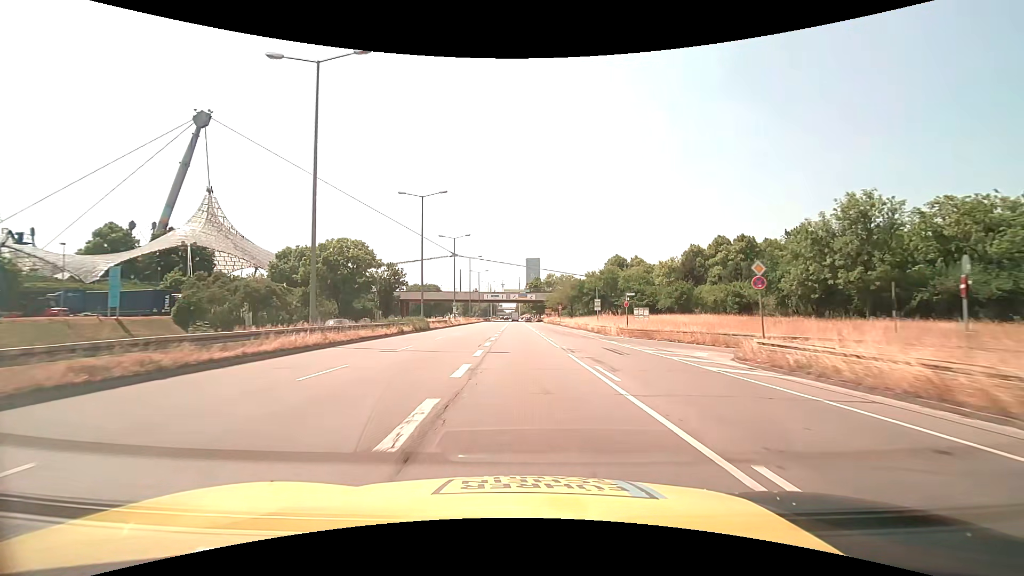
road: trunk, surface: asphalt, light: Day
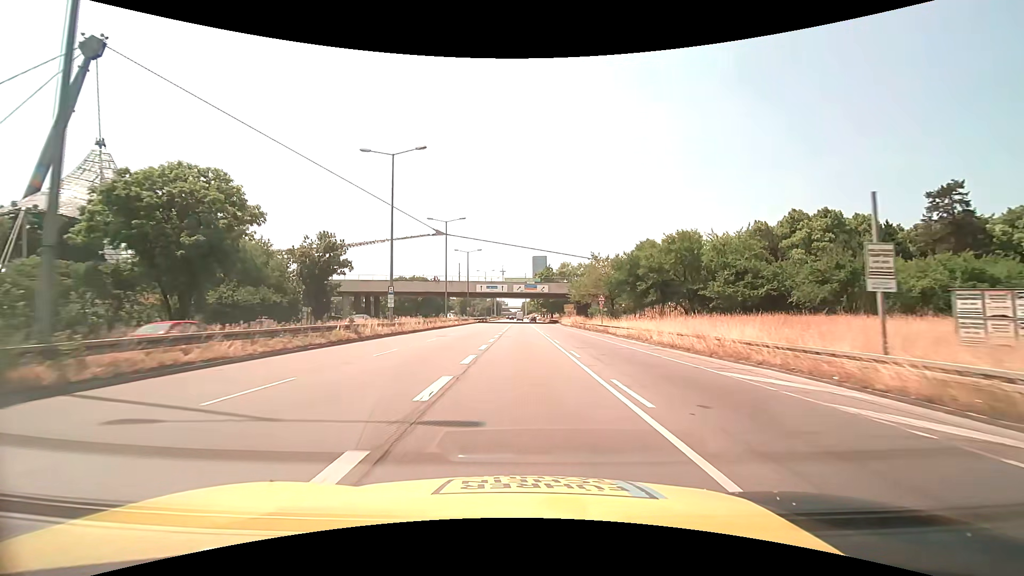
(-0.3, +39.1) m; -1°
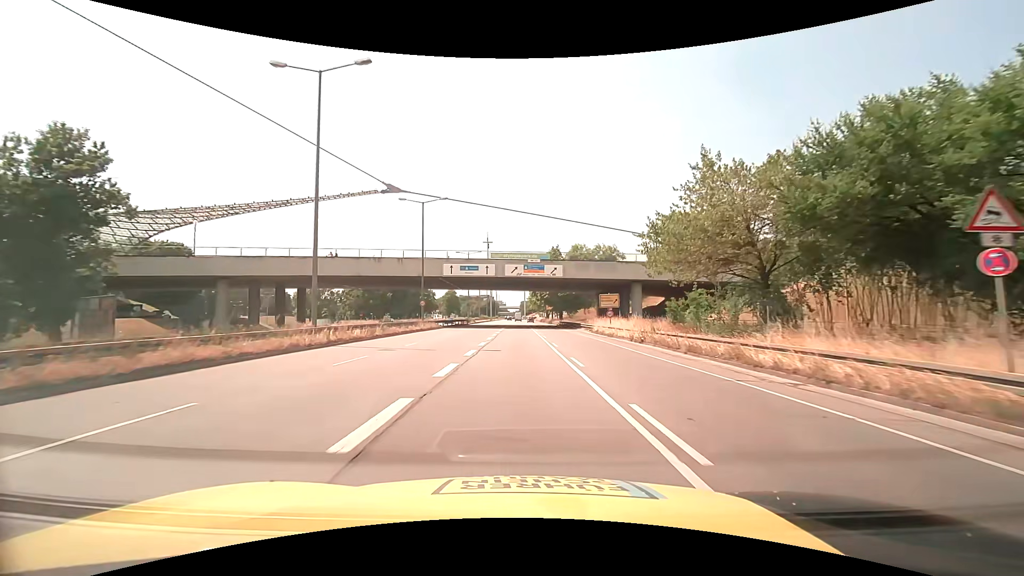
(-0.1, +39.0) m; 0°
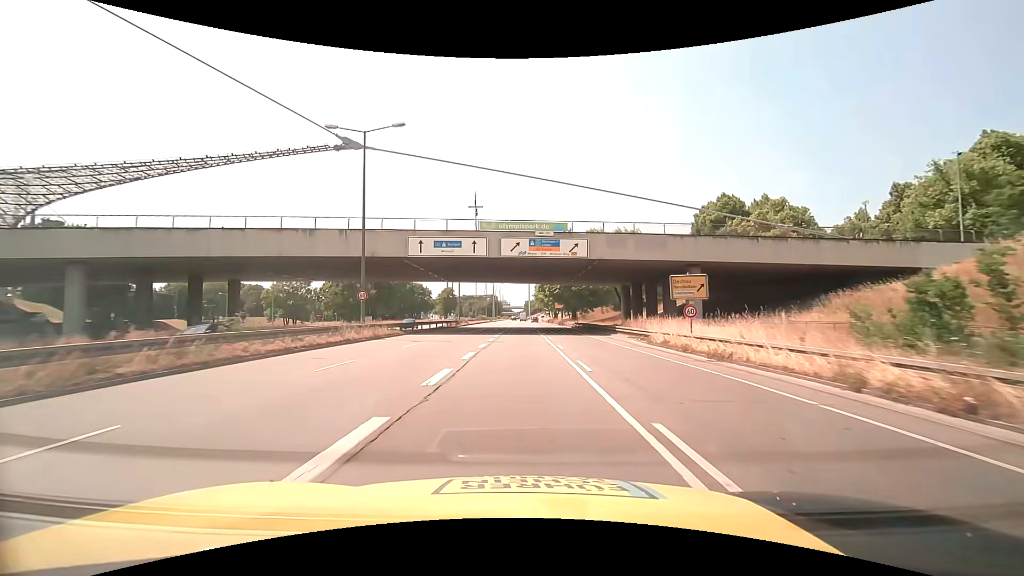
(-0.1, +19.5) m; 0°
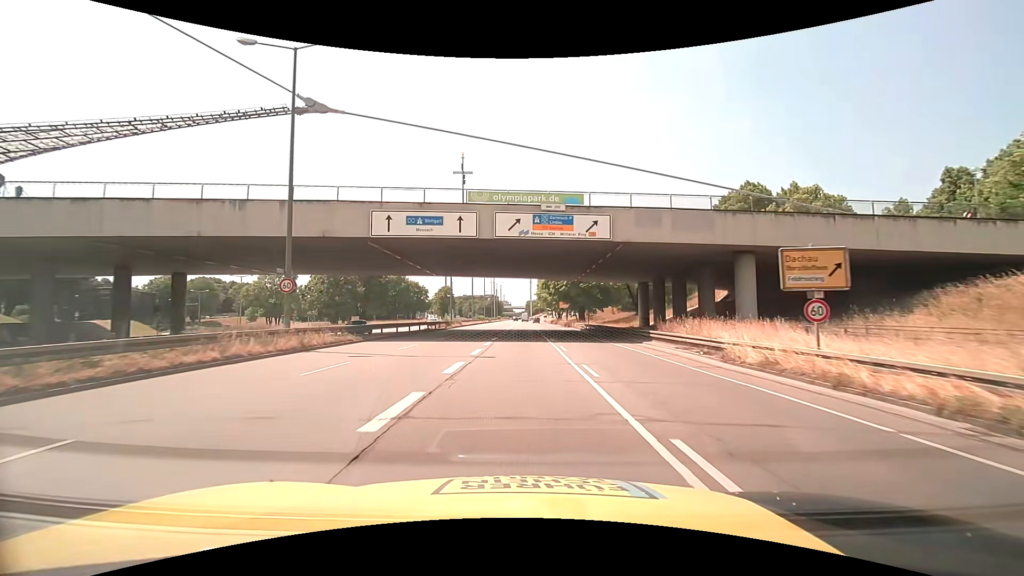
(0.0, +9.7) m; 0°
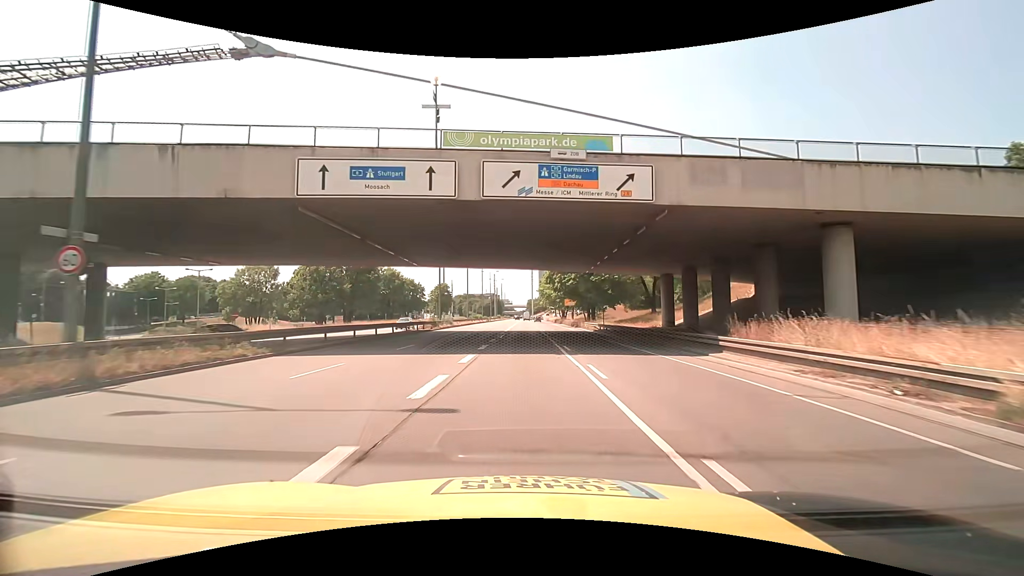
(0.0, +9.7) m; 0°
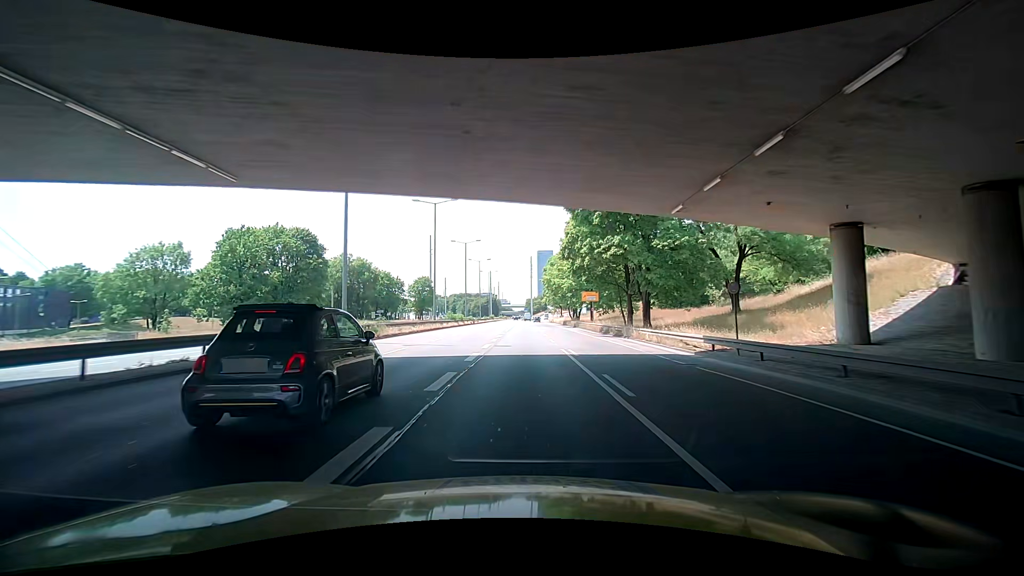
(0.0, +29.2) m; +1°
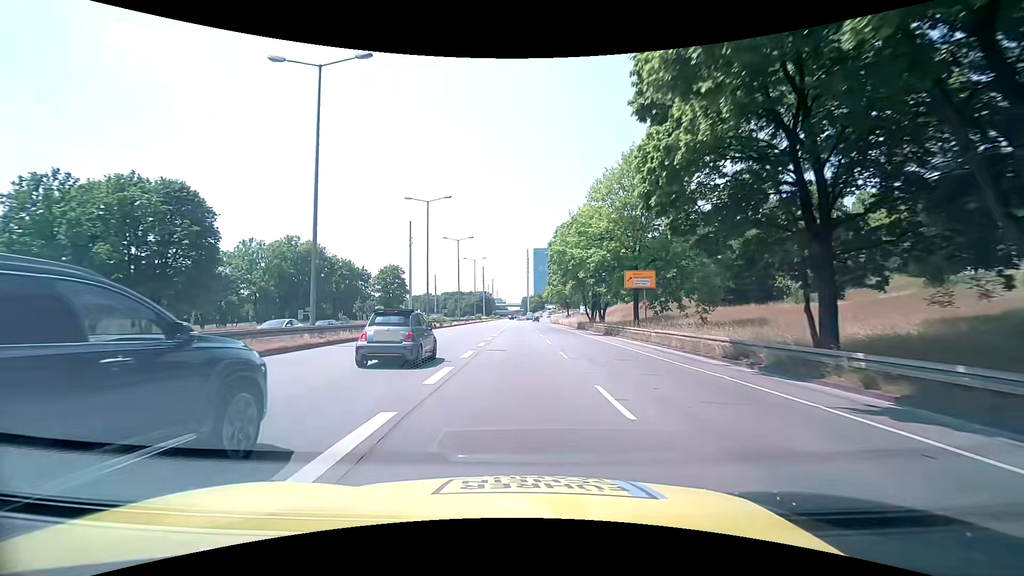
(-0.2, +29.2) m; 0°
(0, +10) (0, +20) (0, +30) (0, +40) (0, +50) (0, +60) (0, +70) (-1, +80) (-1, +90) (-1, +100) m
